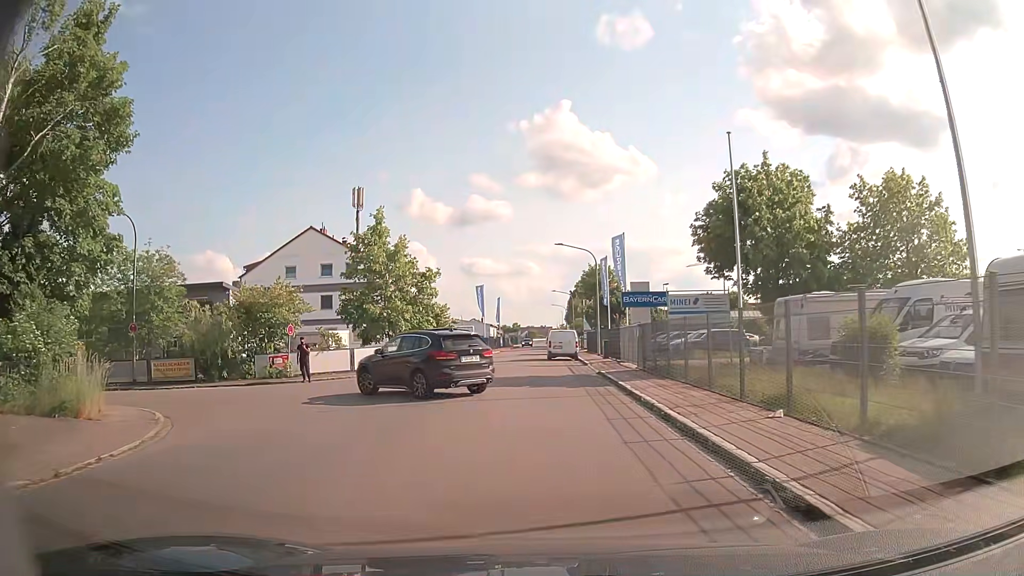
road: residential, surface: asphalt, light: Day
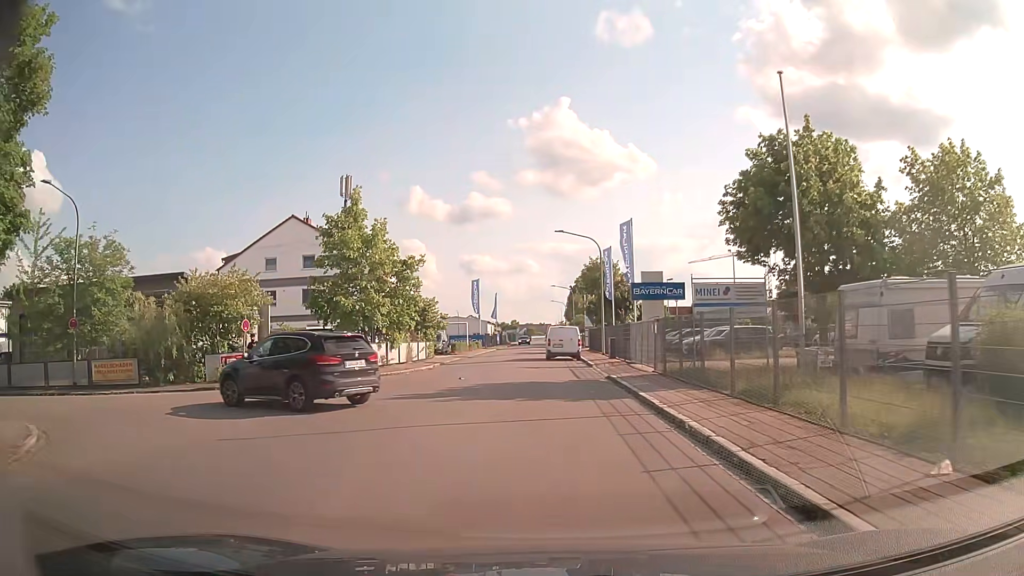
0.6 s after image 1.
(0.0, +4.5) m; +1°
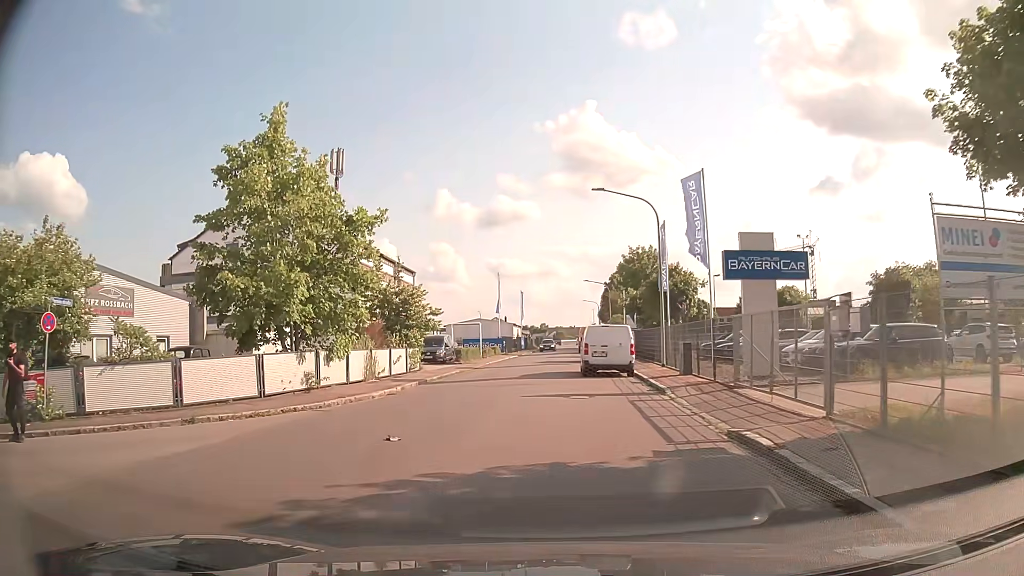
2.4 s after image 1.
(-0.2, +12.6) m; -2°
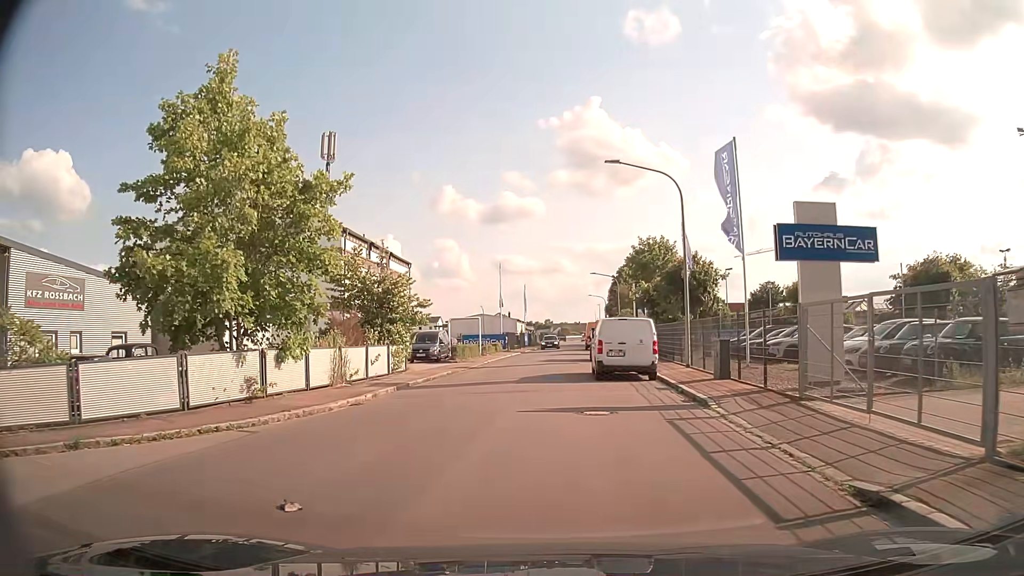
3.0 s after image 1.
(-0.1, +4.0) m; -1°
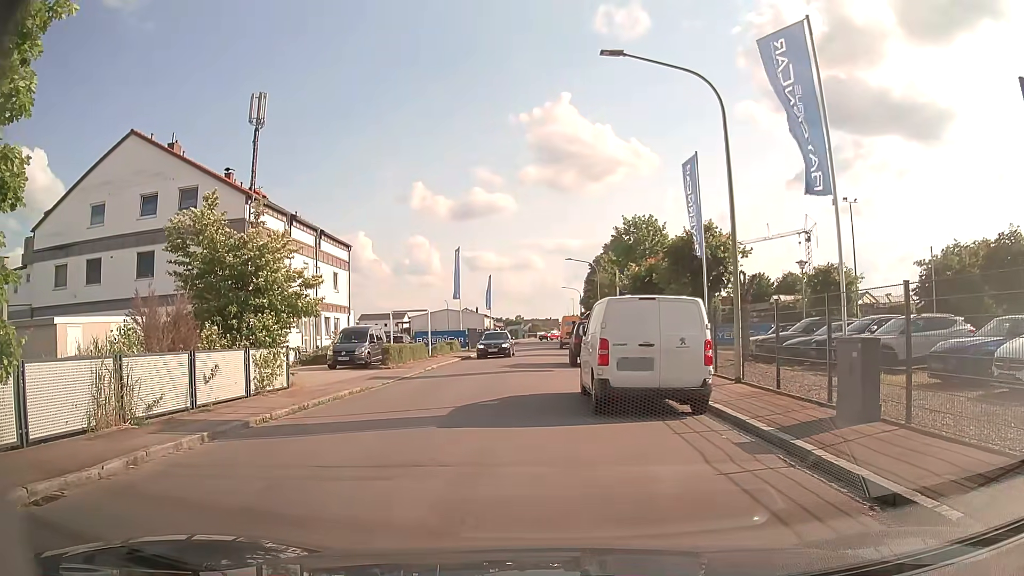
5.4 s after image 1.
(+0.2, +9.0) m; +2°
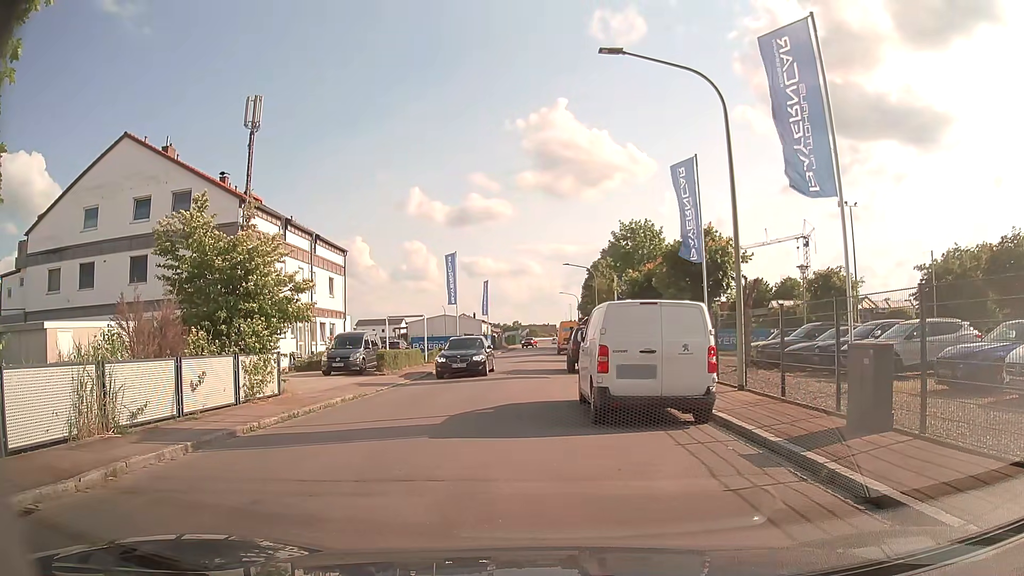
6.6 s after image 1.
(0.0, +0.4) m; 0°
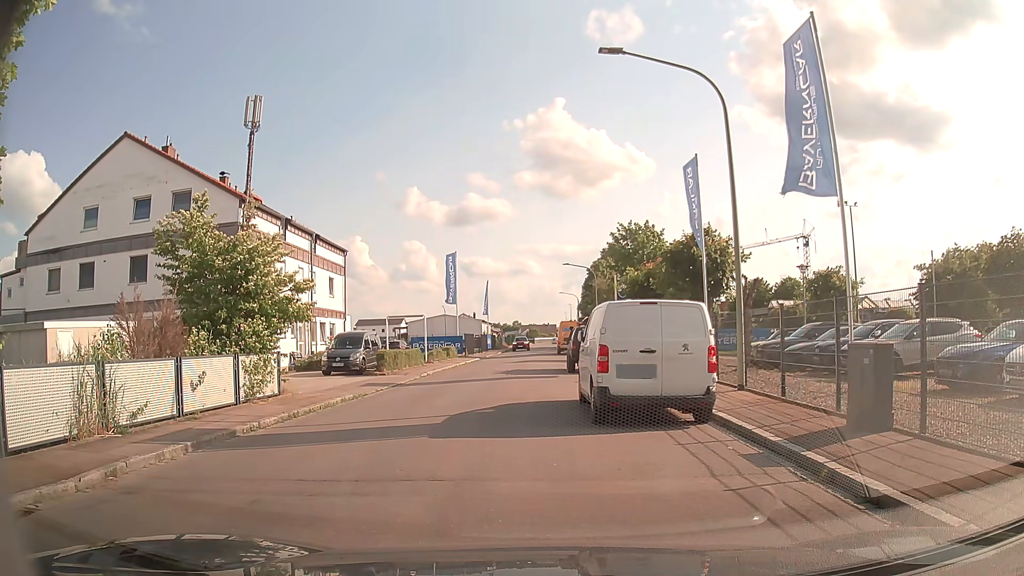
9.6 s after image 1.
(0.0, +0.1) m; 0°
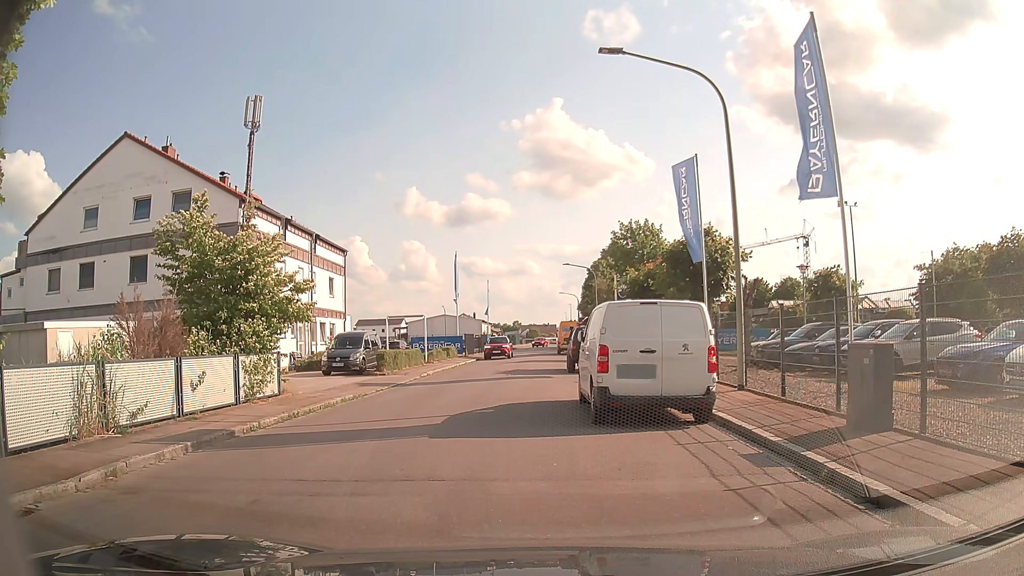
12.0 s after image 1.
(0.0, 0.0) m; 0°
